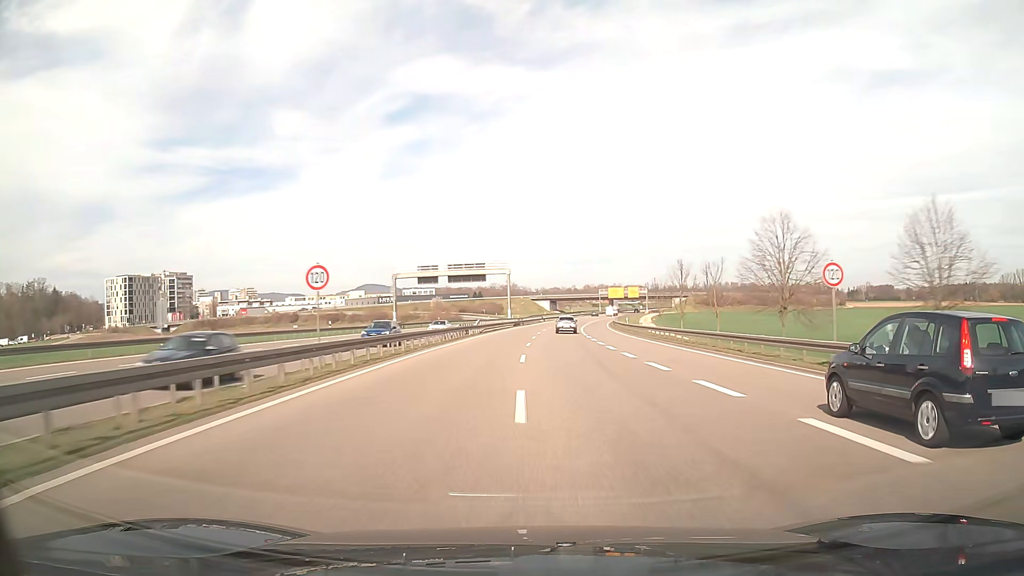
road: trunk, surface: asphalt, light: Day
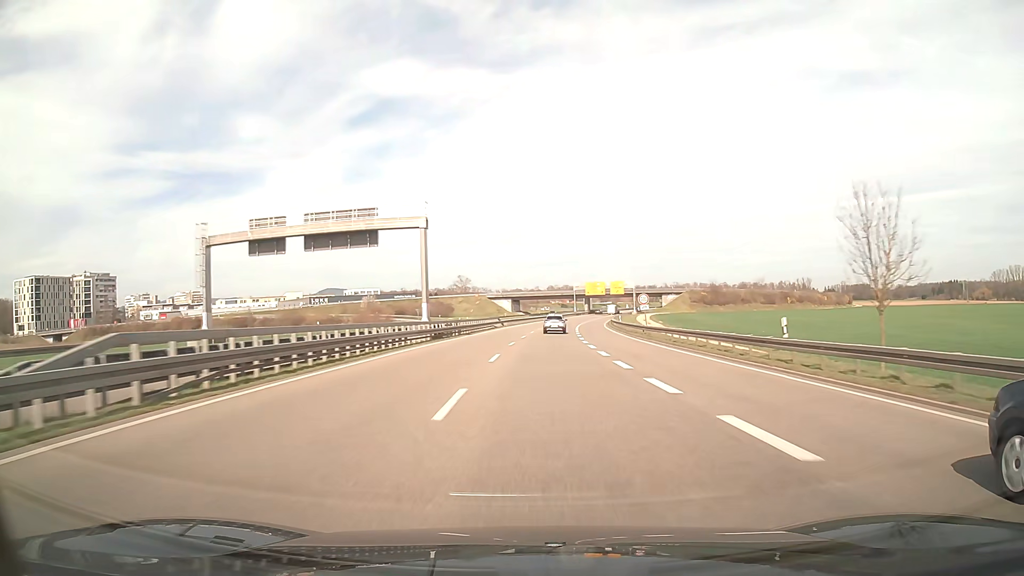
(+1.4, +47.9) m; +3°
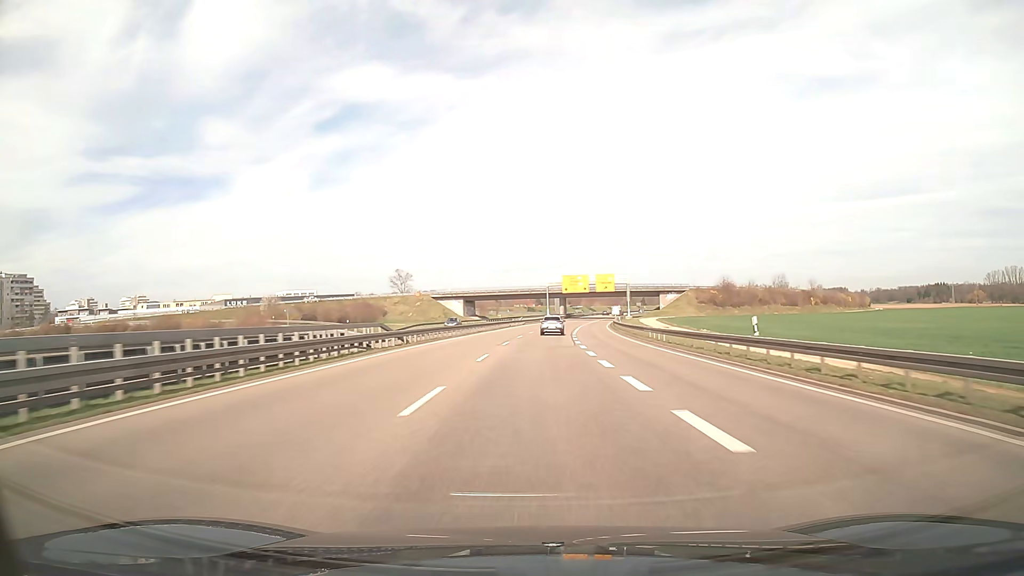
(+1.2, +47.6) m; +3°
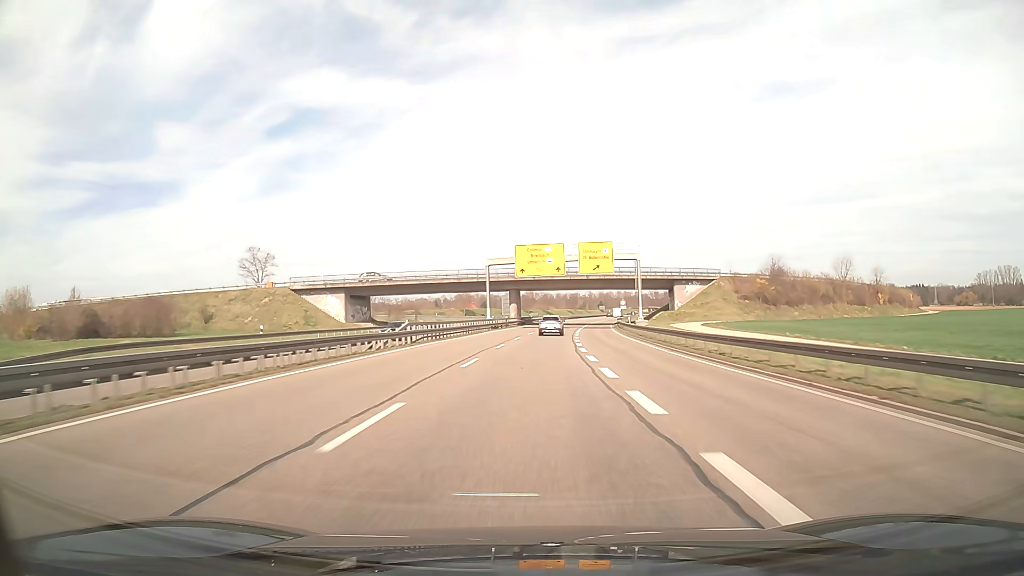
(+2.2, +63.4) m; +4°
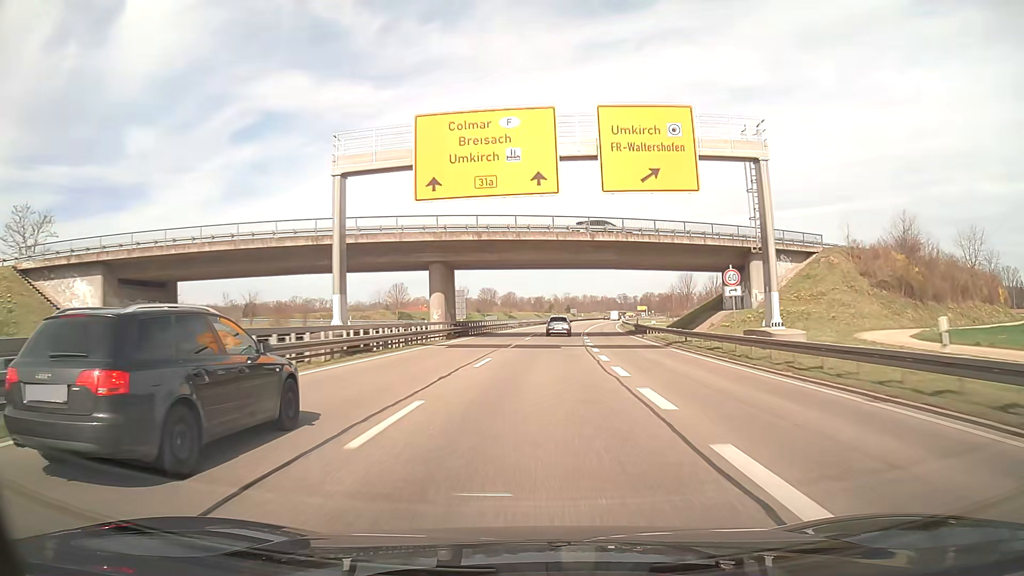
(+1.3, +47.6) m; +3°
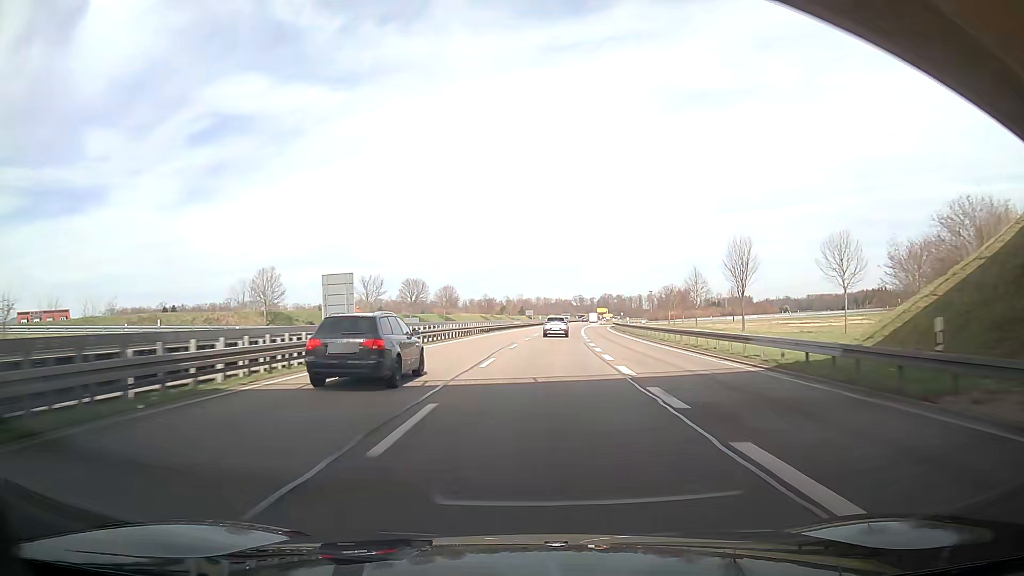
(+1.5, +48.0) m; +4°
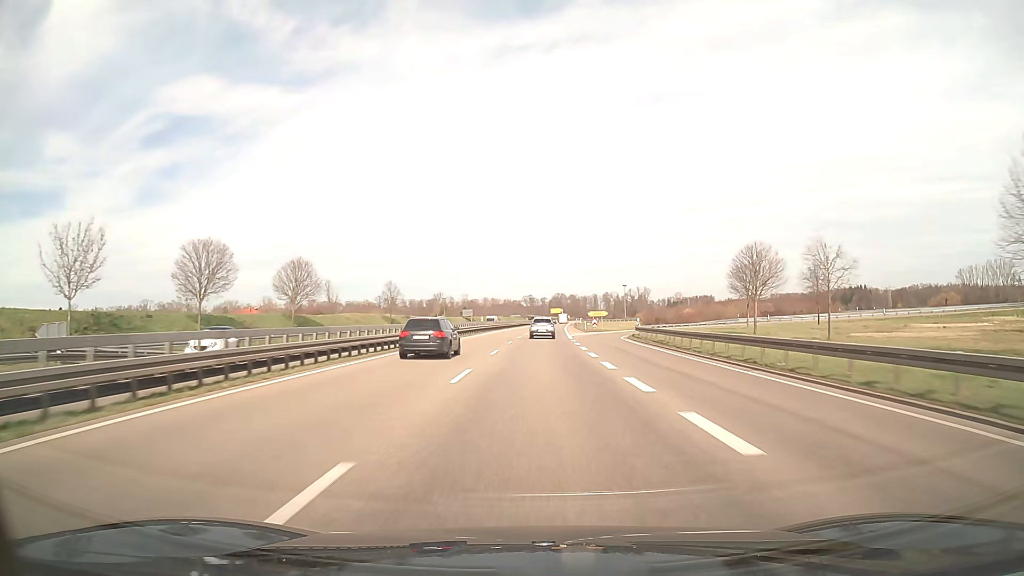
(+2.6, +64.4) m; +5°
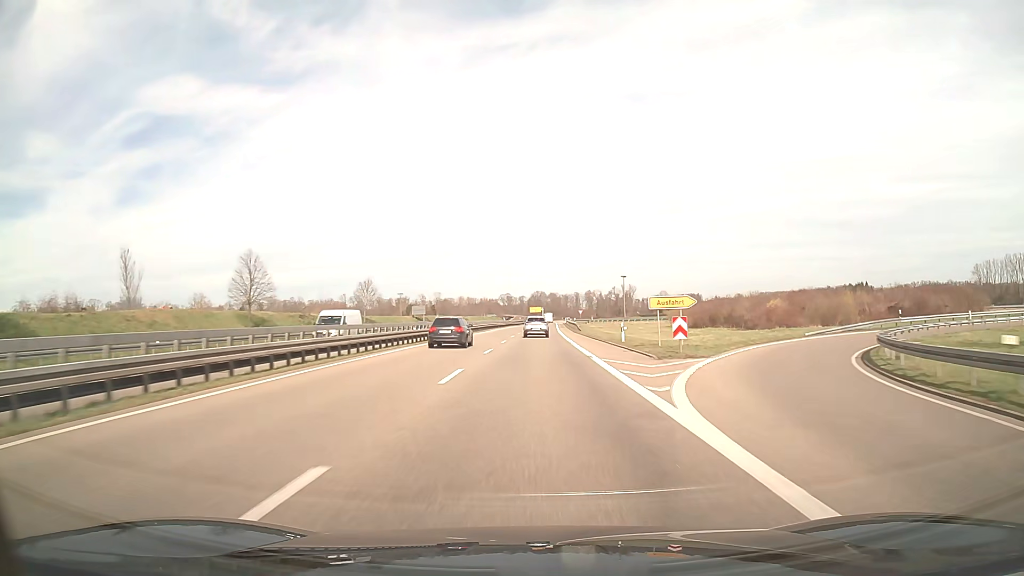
(+0.9, +48.4) m; +2°
(0, +10) (0, +20) (0, +30) (0, +40) (+1, +50) (+1, +60) (+1, +70) (+1, +80) (+2, +90) (+2, +100) m
